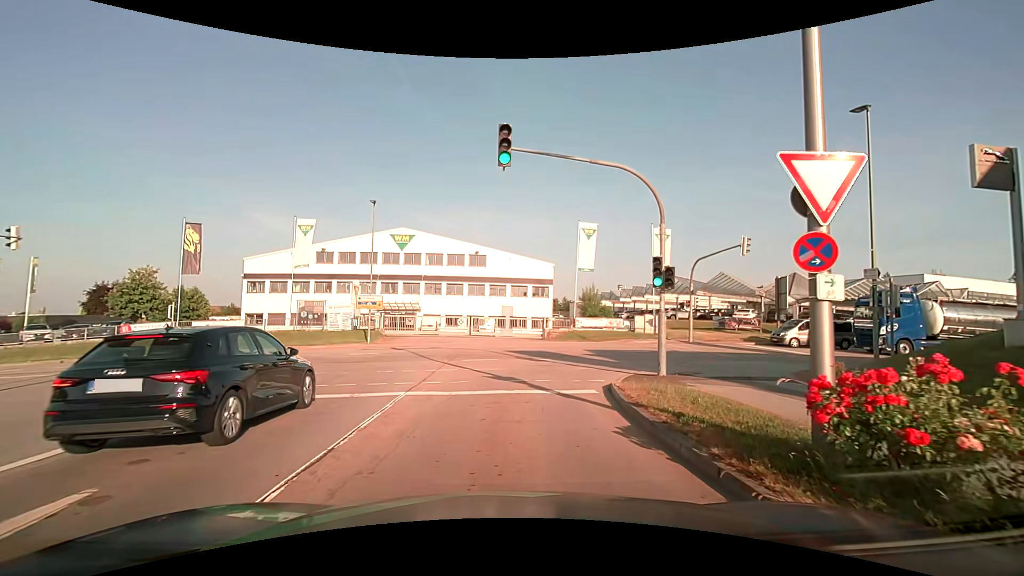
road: secondary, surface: asphalt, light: Day
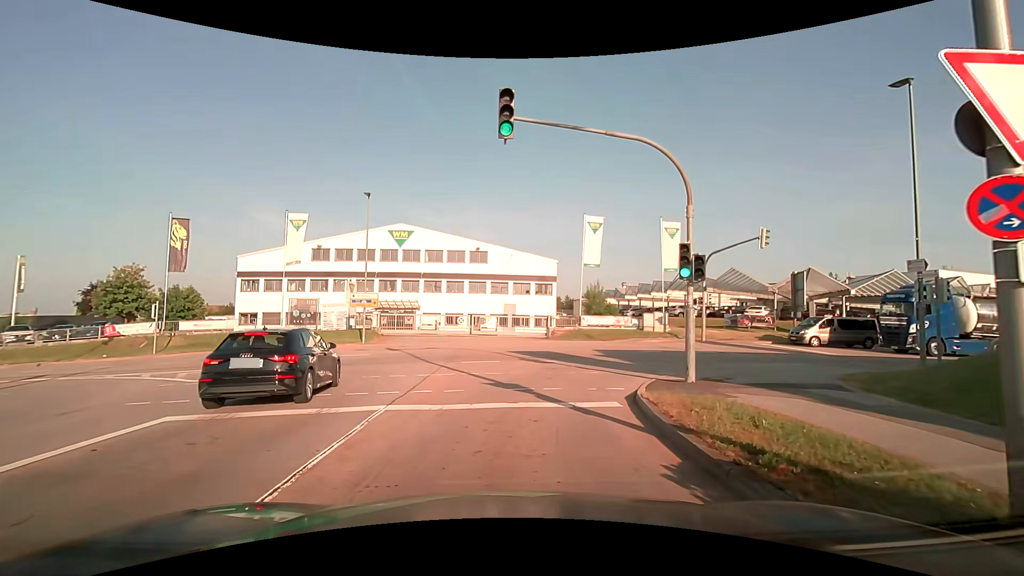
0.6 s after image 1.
(0.0, +1.8) m; -1°
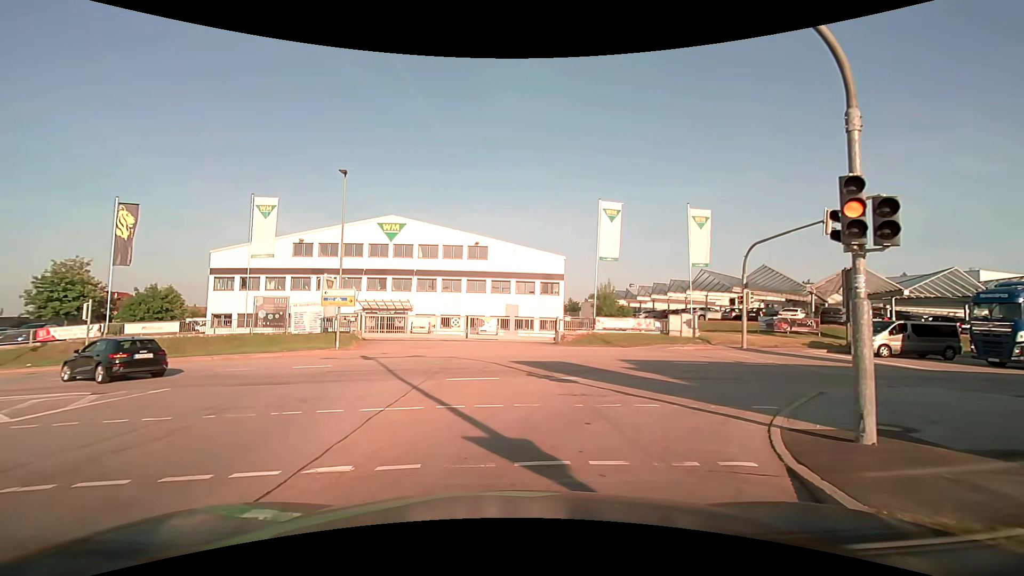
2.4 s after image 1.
(+0.1, +5.8) m; +2°
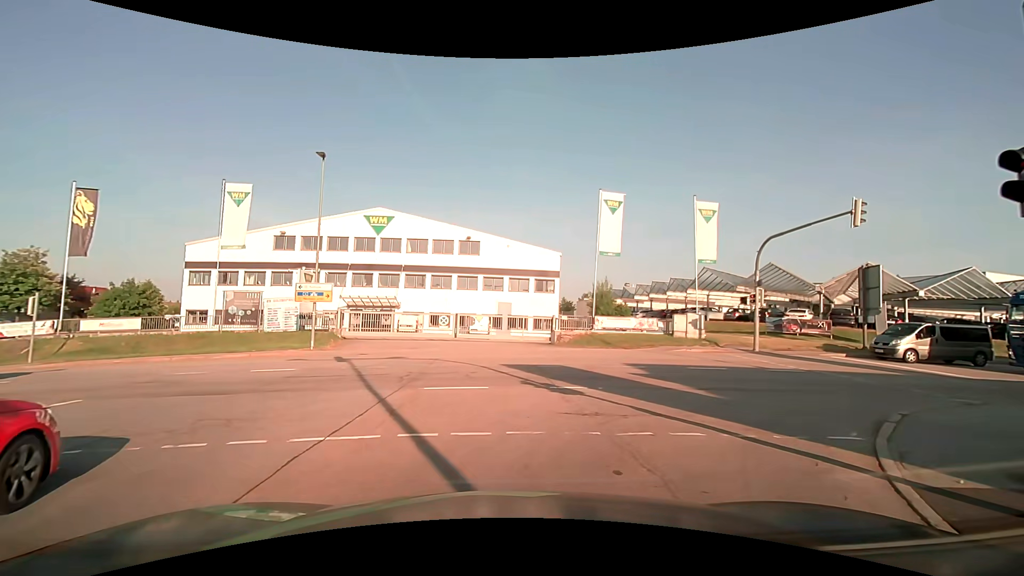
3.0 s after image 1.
(0.0, +2.5) m; -1°
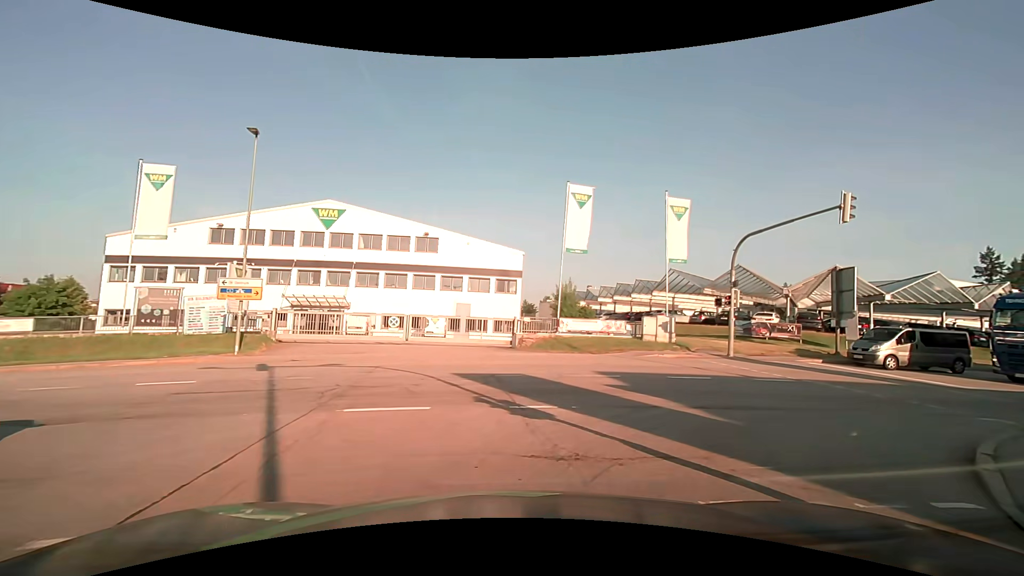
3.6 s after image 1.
(+0.1, +2.7) m; +5°
